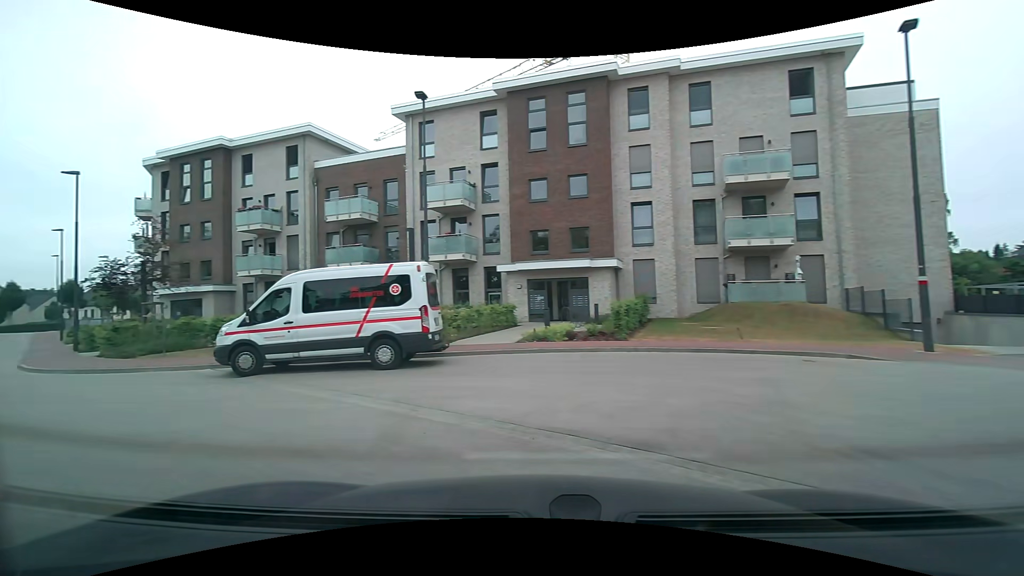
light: Day
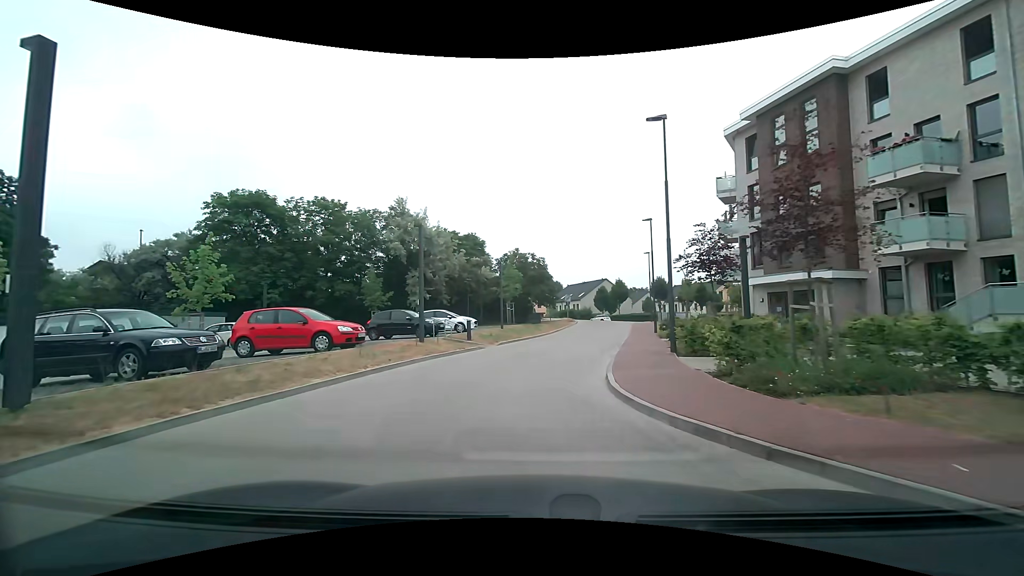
(-7.5, +9.8) m; -58°
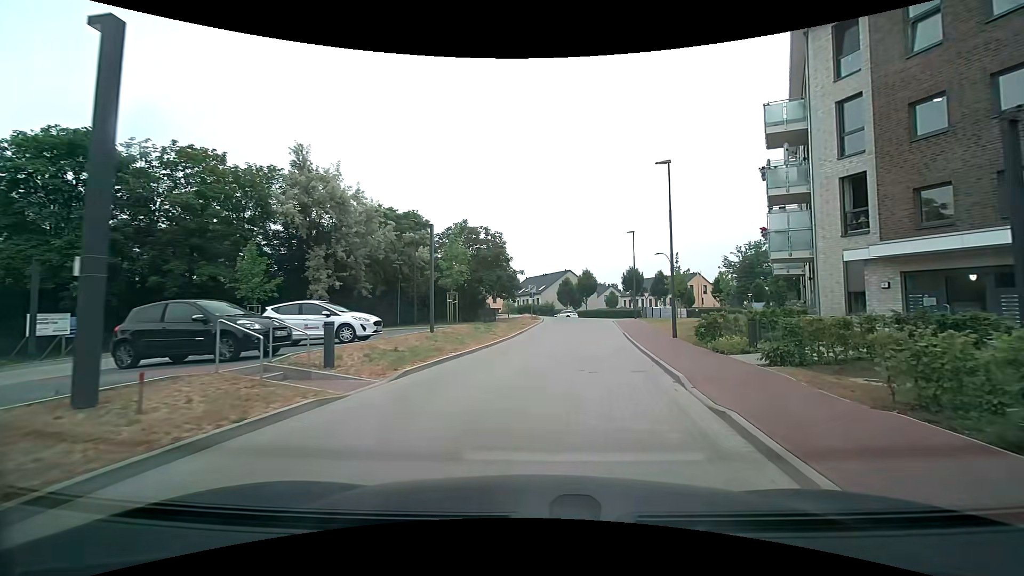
(-0.2, +13.6) m; +3°
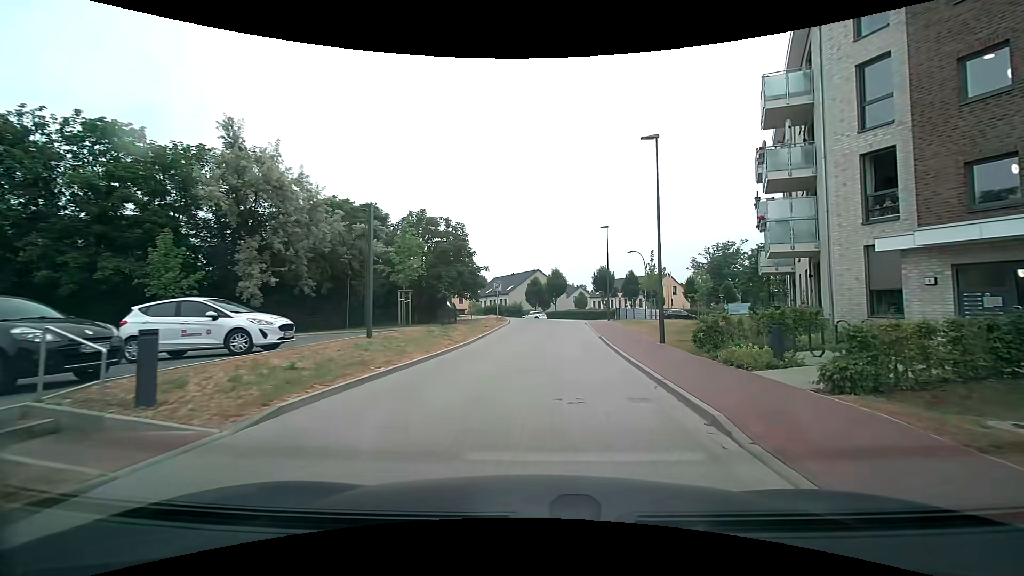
(+0.2, +3.9) m; +4°
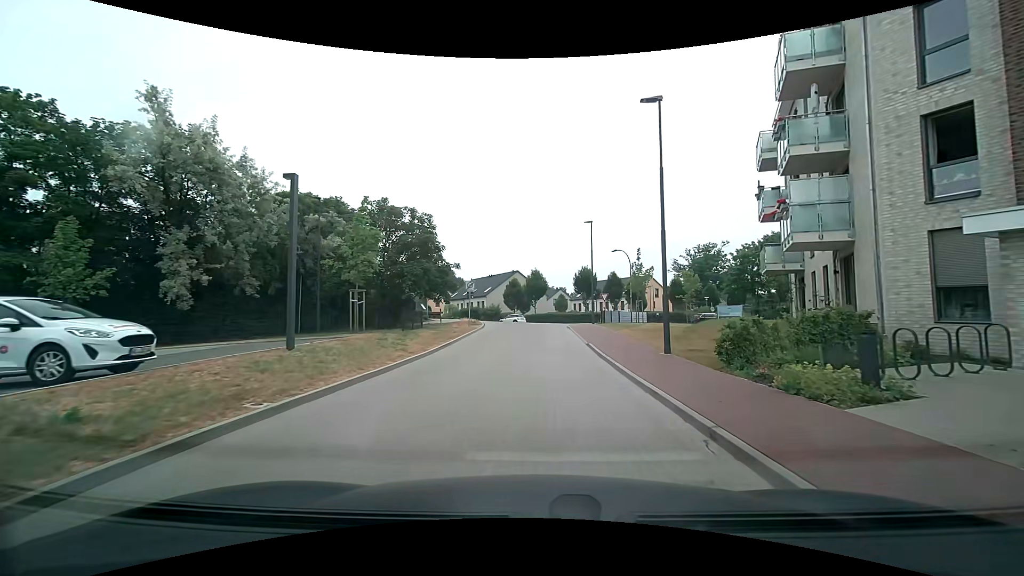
(+0.1, +3.9) m; +3°
